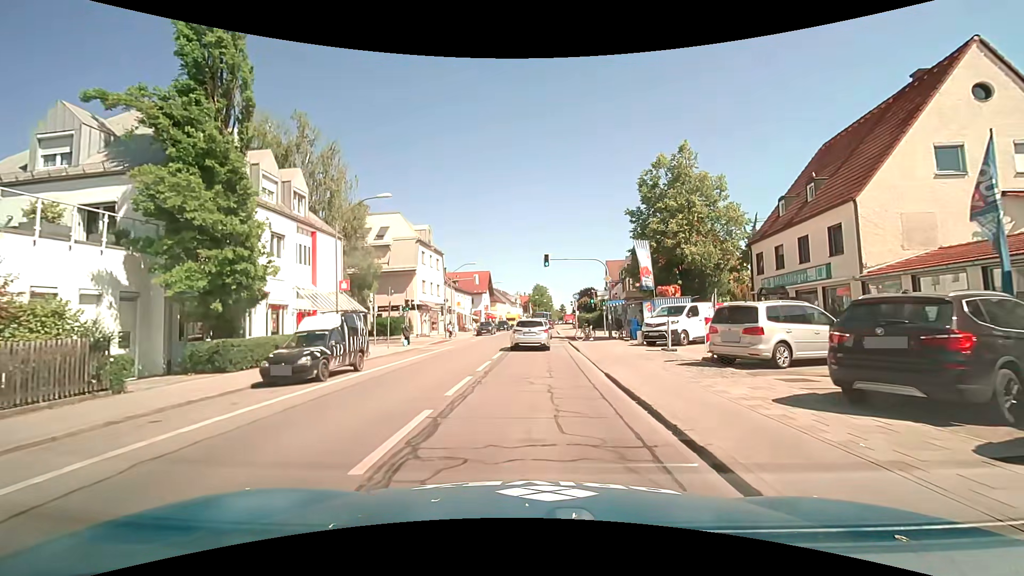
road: secondary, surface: asphalt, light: Day
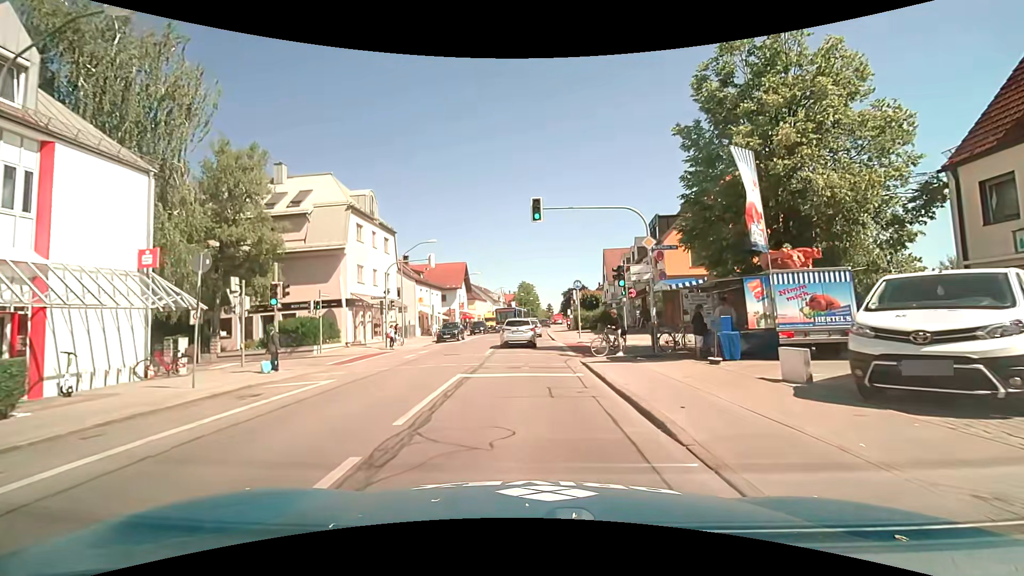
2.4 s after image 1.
(+0.5, +16.0) m; +2°
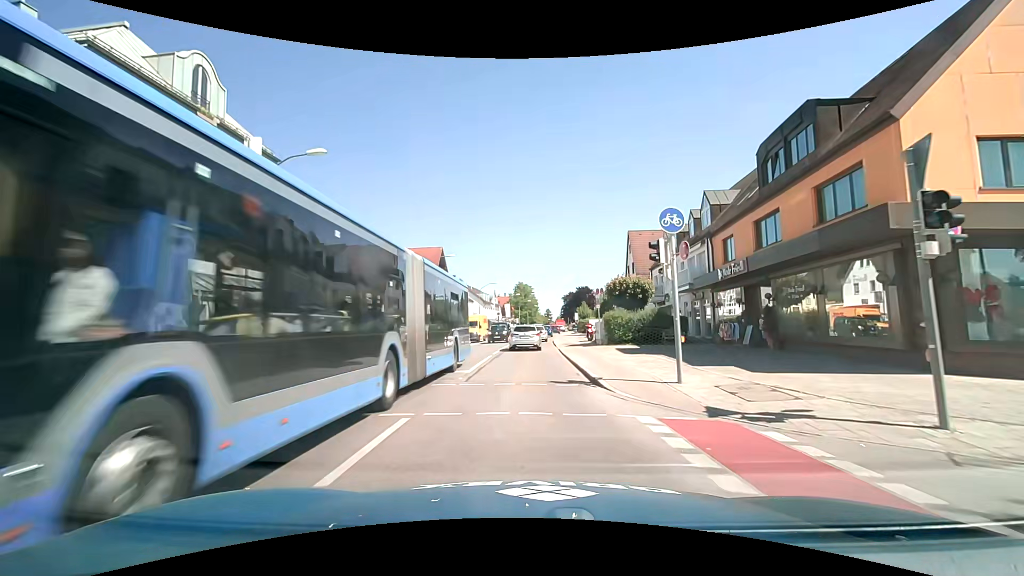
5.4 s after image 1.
(-0.1, +22.3) m; 0°
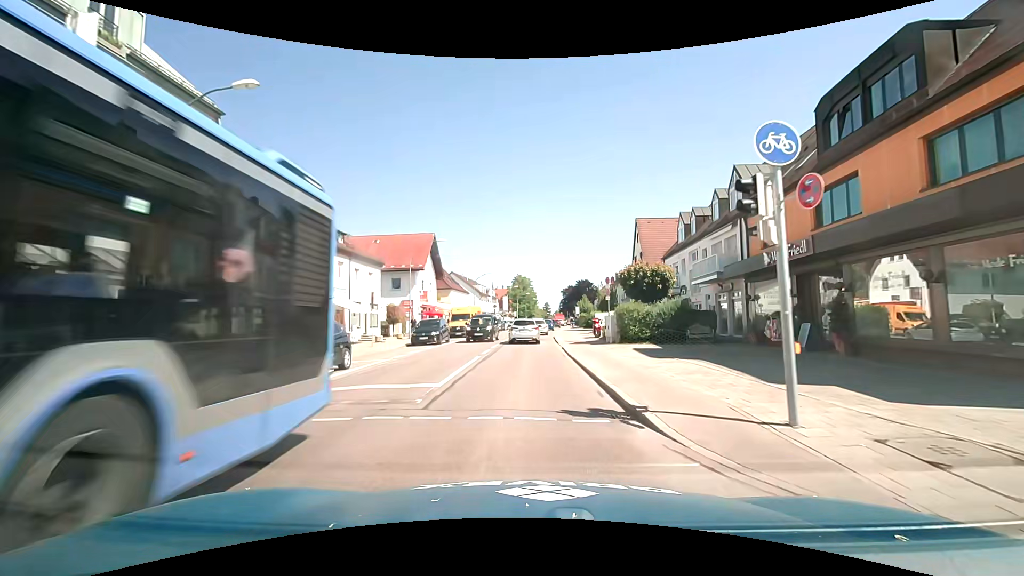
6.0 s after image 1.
(0.0, +4.7) m; +1°
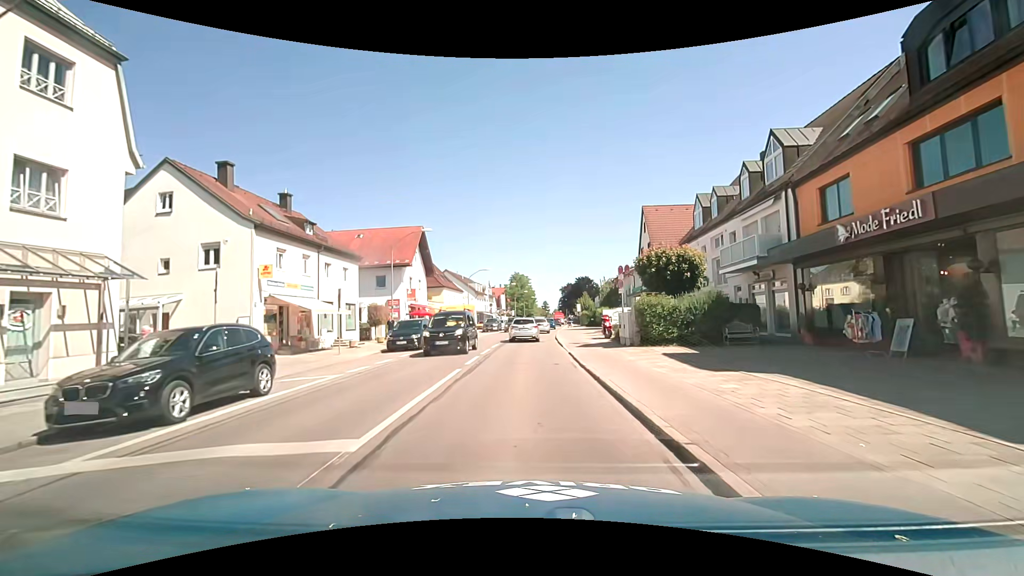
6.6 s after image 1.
(0.0, +4.8) m; -1°
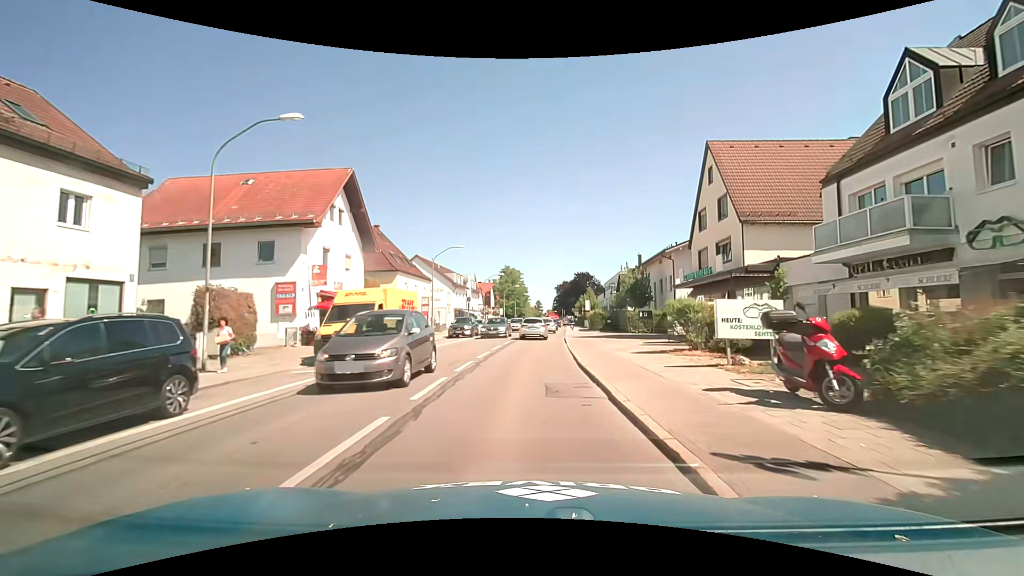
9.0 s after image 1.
(+0.3, +20.3) m; +2°
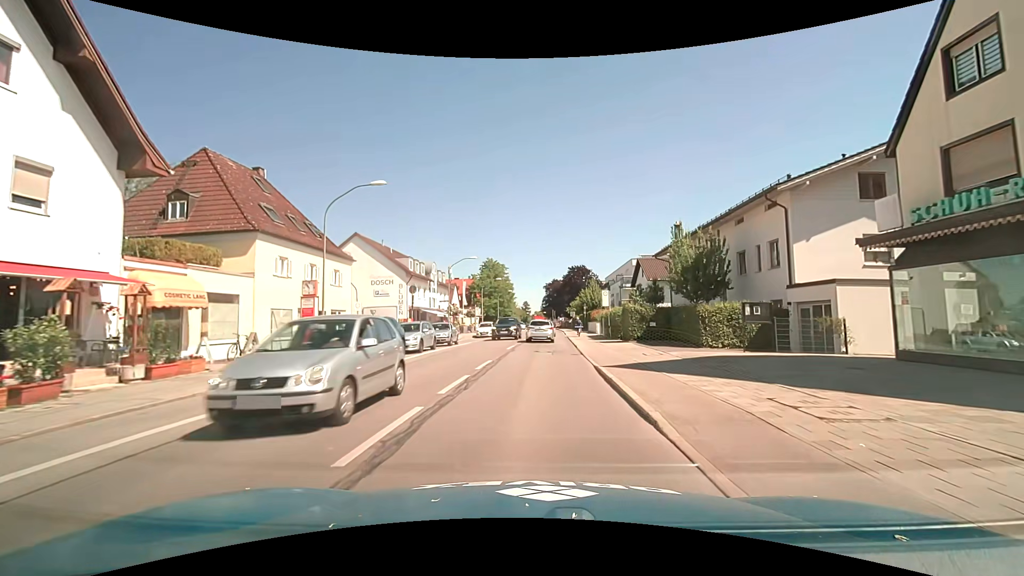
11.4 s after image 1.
(+0.2, +21.8) m; +1°
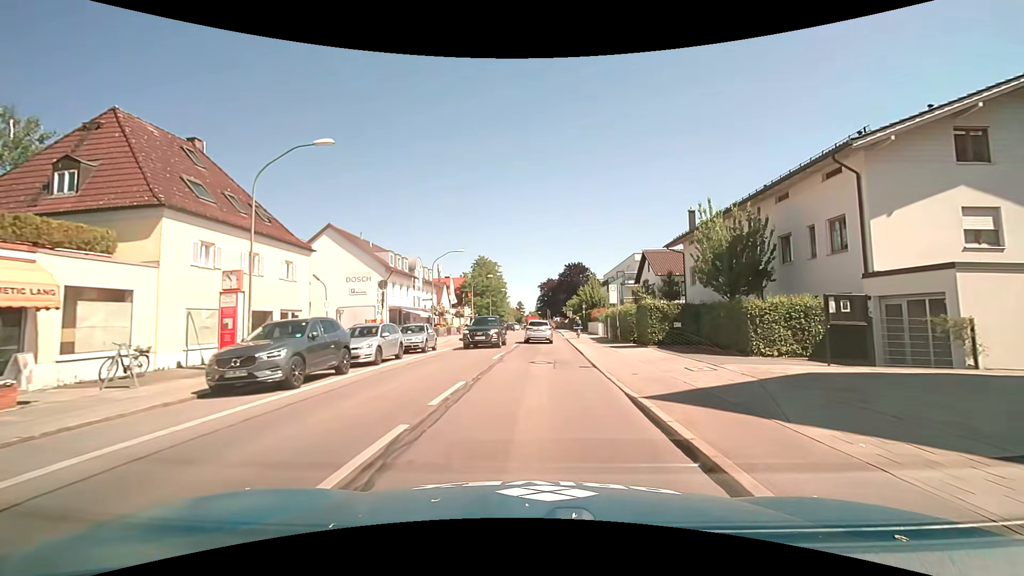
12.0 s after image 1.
(0.0, +5.7) m; +1°
(0, +10) (0, +20) (+1, +30) (+1, +40) (+1, +50) (+2, +60) (+2, +70) (+2, +80) (+2, +90) (+2, +100) m
